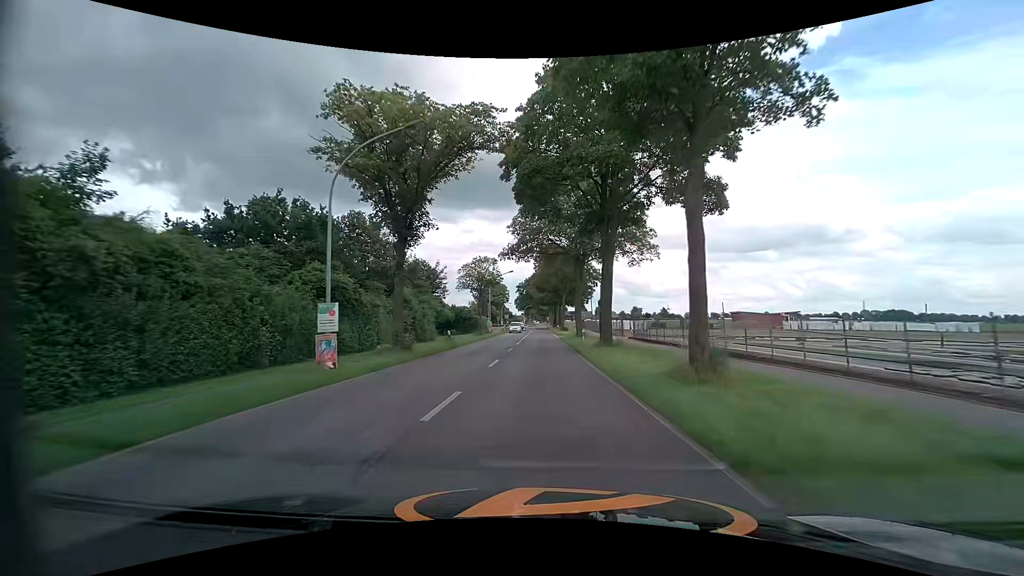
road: tertiary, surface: asphalt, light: Day
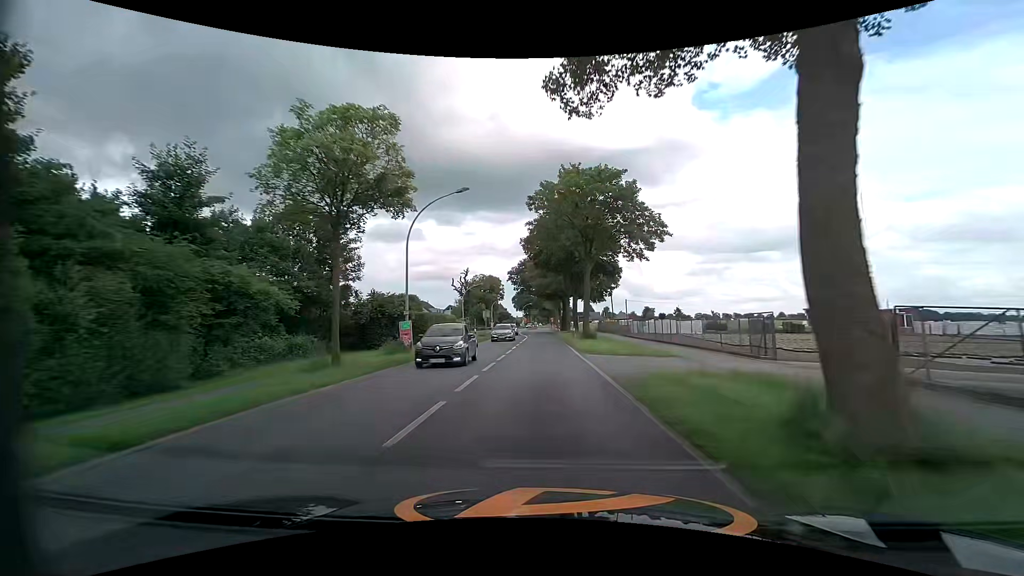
(-0.1, +37.3) m; 0°
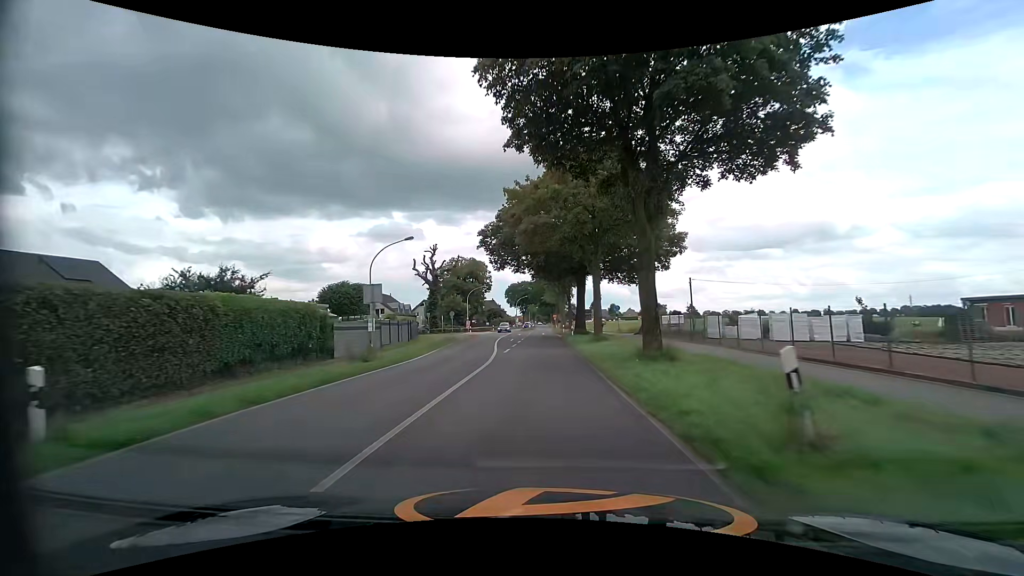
(+0.1, +37.6) m; 0°
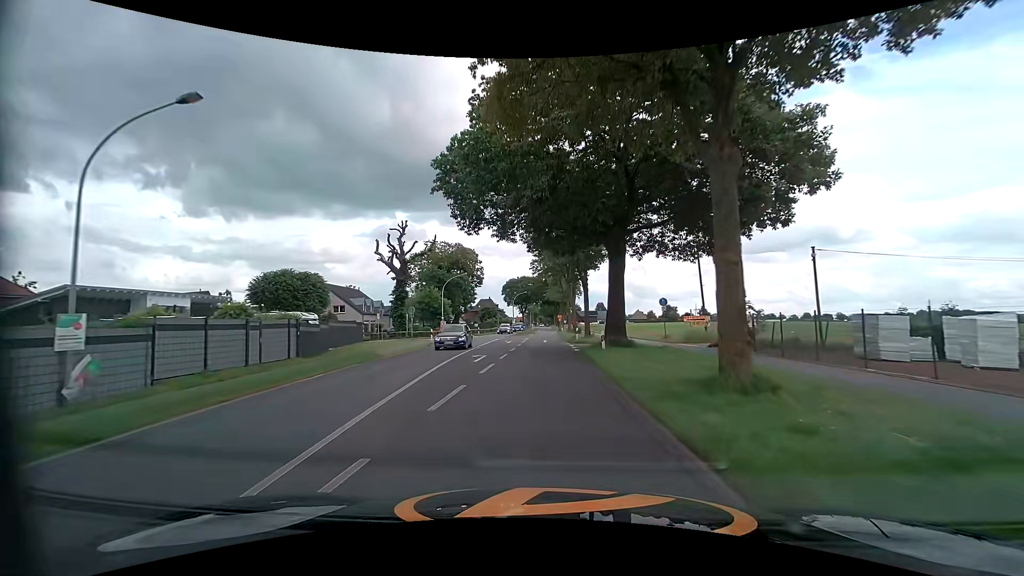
(0.0, +21.3) m; 0°
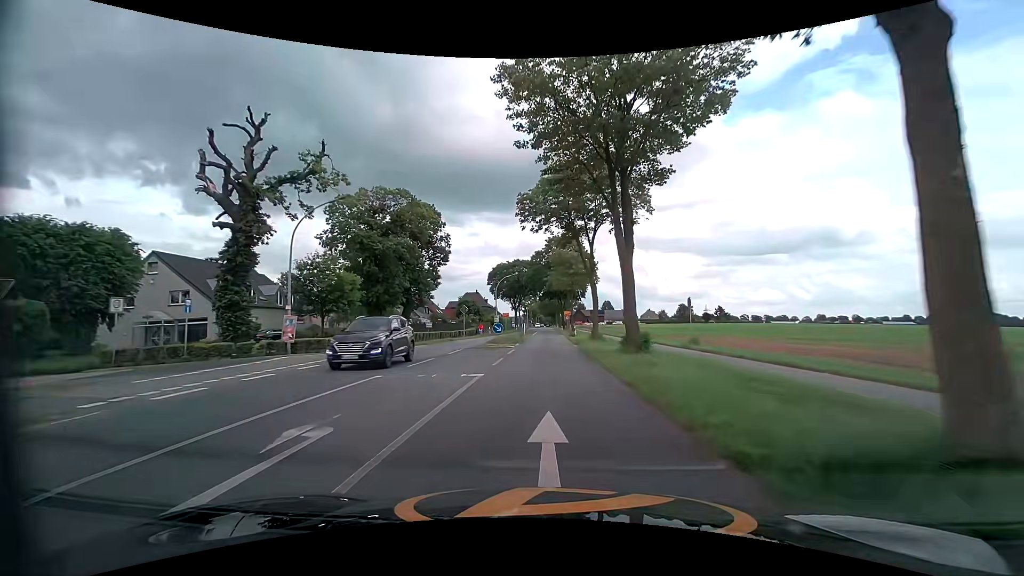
(-0.5, +35.5) m; -1°
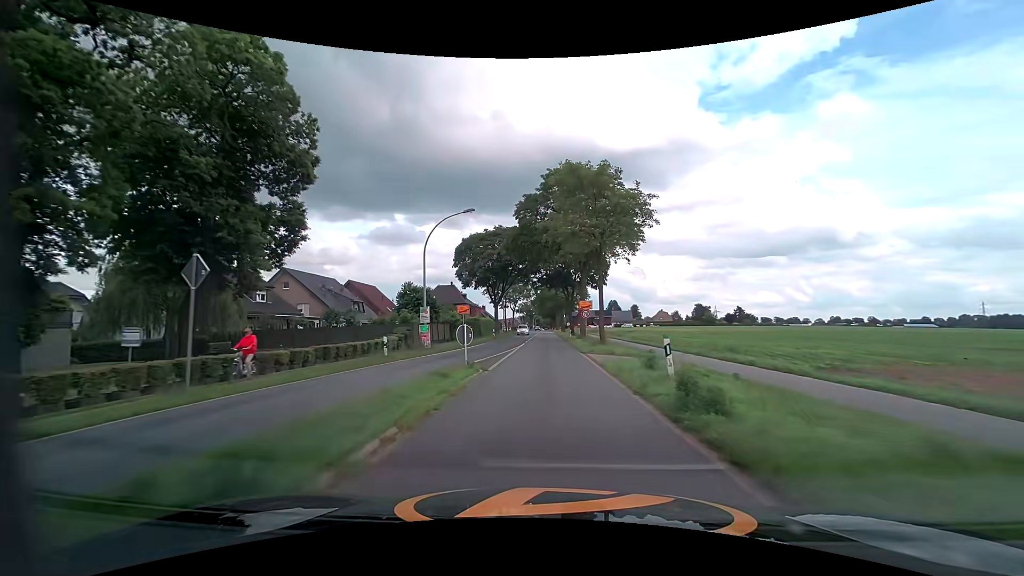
(+0.3, +36.7) m; +1°
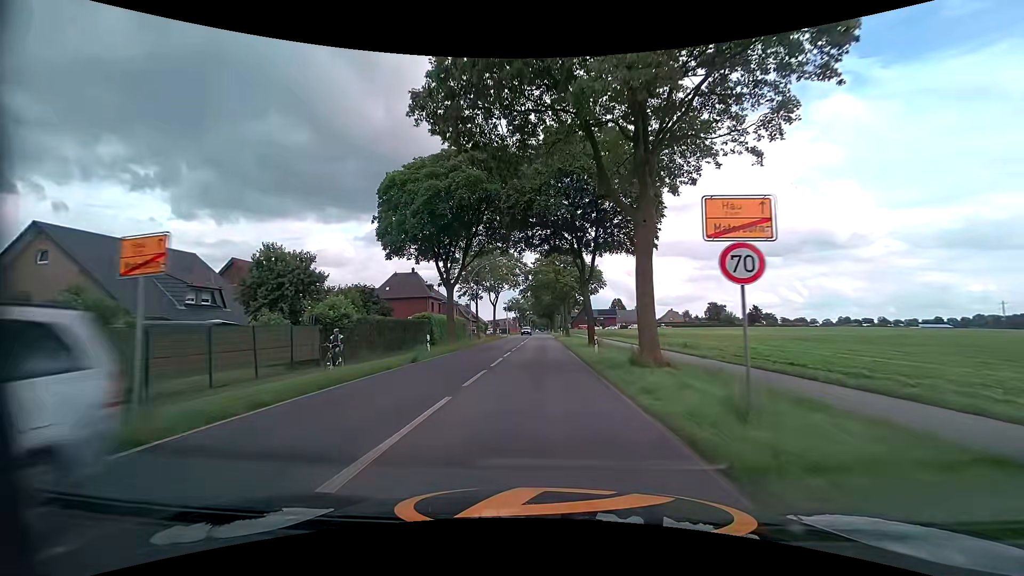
(0.0, +29.6) m; 0°
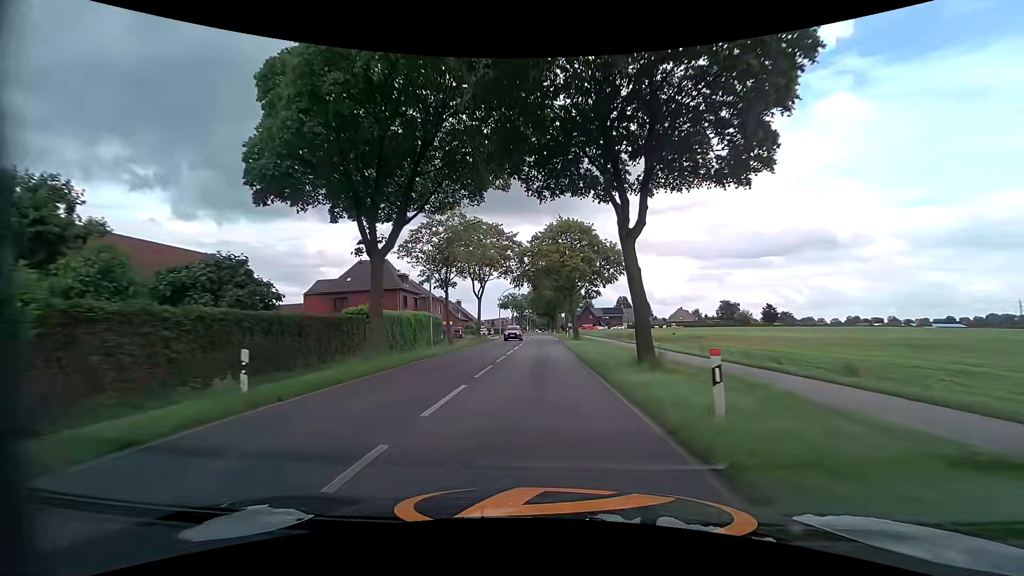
(0.0, +16.1) m; 0°
(0, +10) (0, +20) (0, +30) (0, +40) (0, +50) (0, +60) (0, +70) (0, +80) (0, +90) (-1, +100) m
